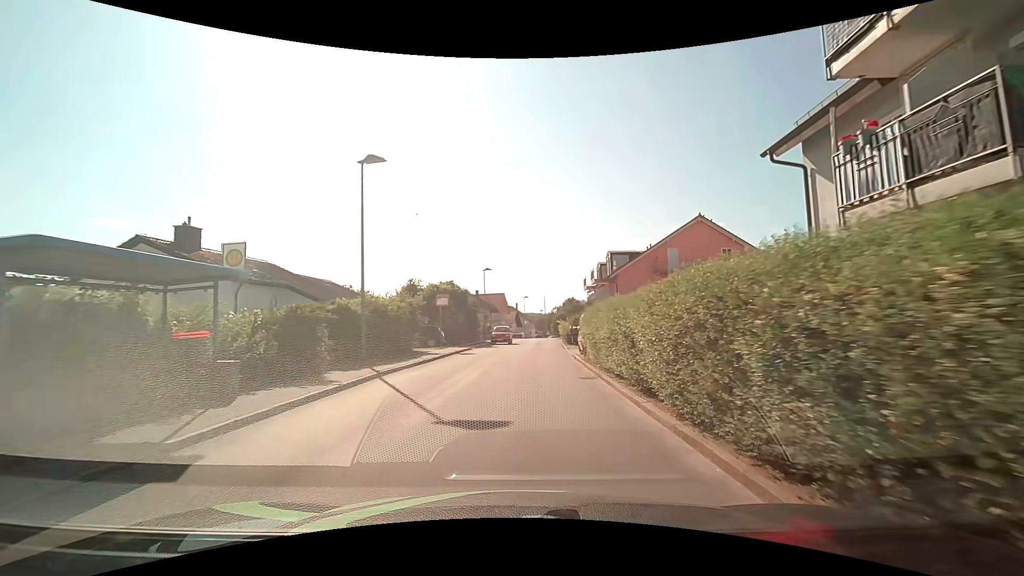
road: unclassified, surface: asphalt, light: Day
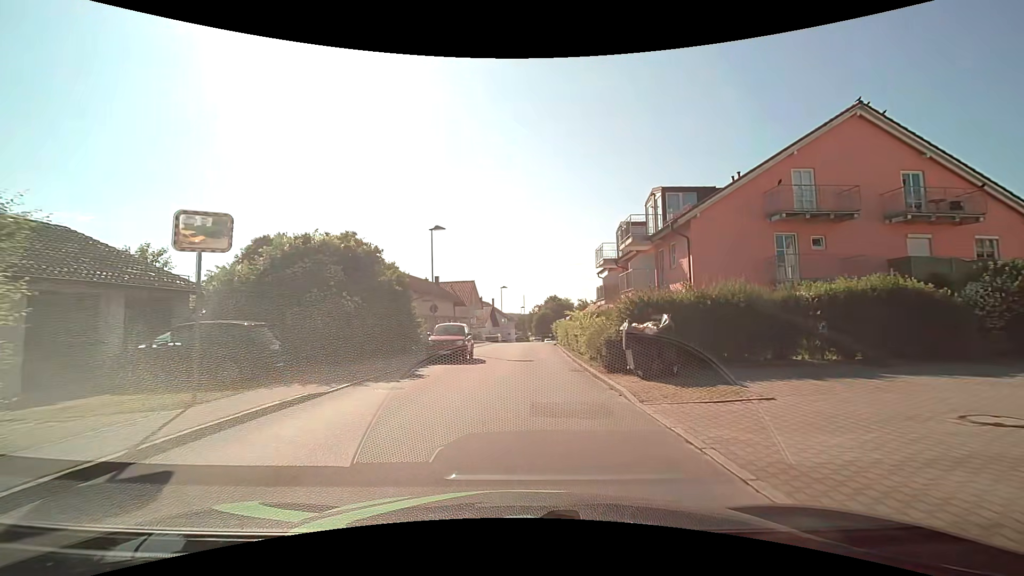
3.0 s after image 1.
(+0.4, +22.6) m; +2°
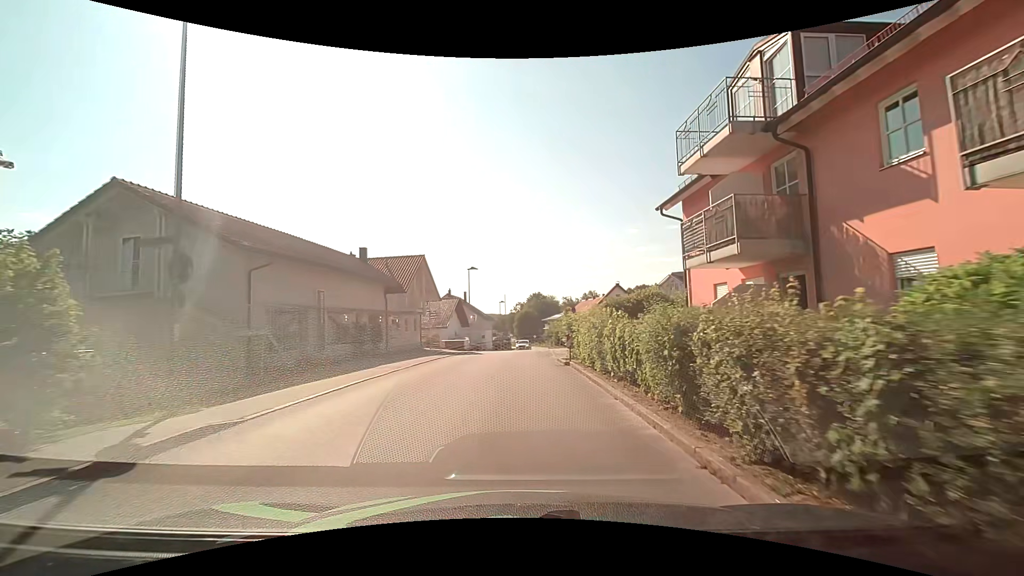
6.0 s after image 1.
(+0.5, +22.7) m; +2°
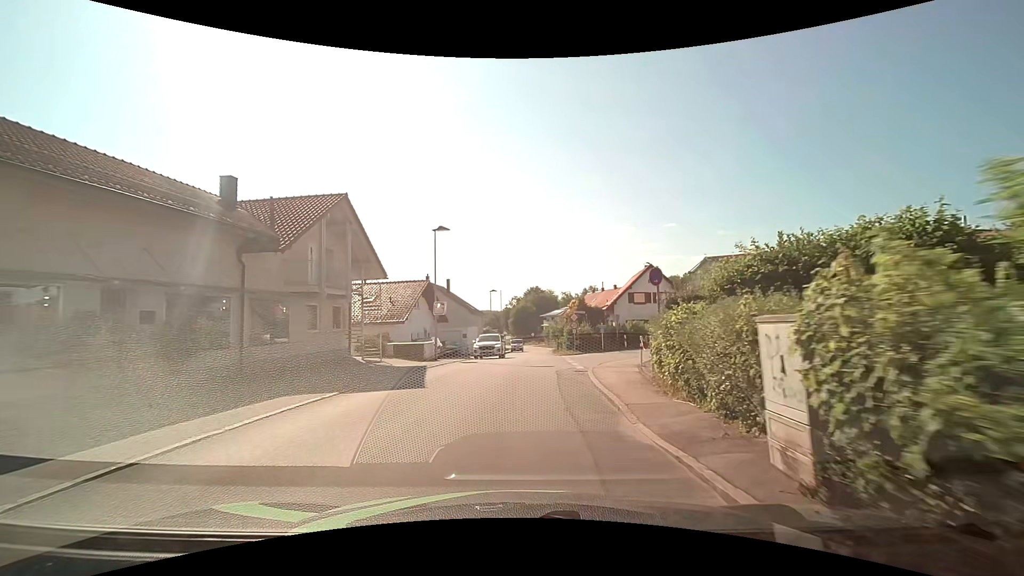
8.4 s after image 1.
(0.0, +17.8) m; +1°
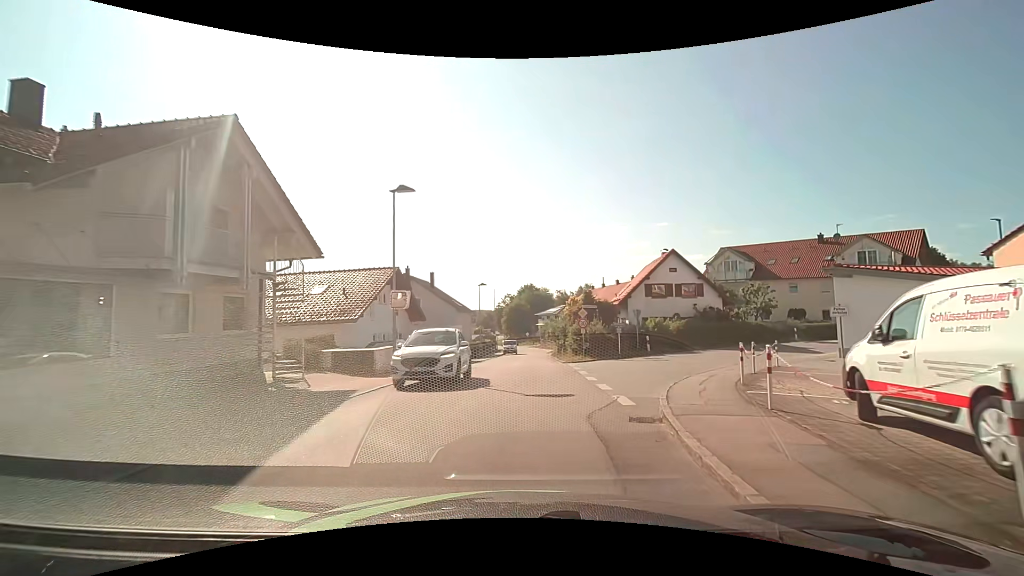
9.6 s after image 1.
(-0.1, +8.5) m; -1°
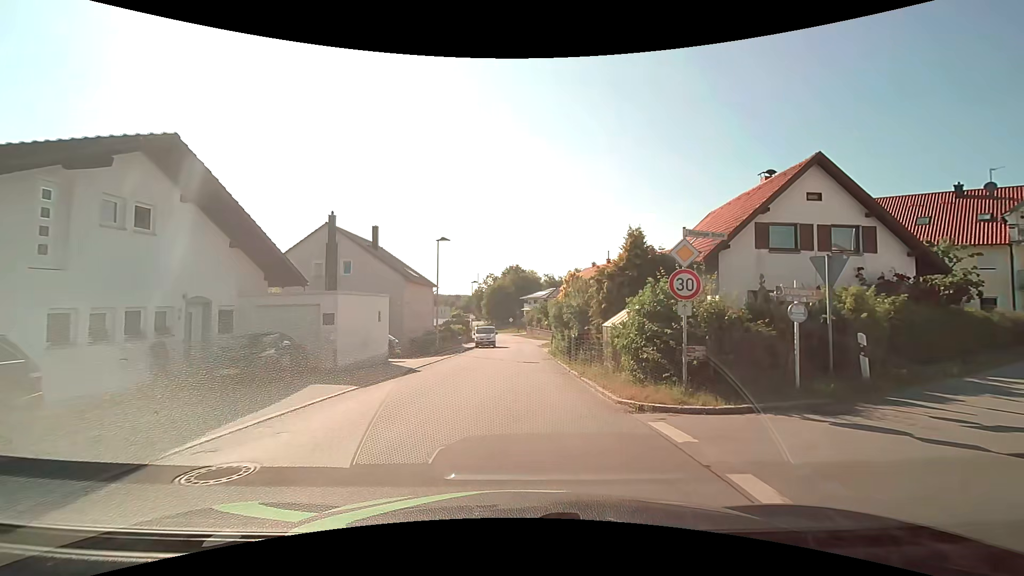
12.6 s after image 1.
(+0.6, +20.1) m; +1°
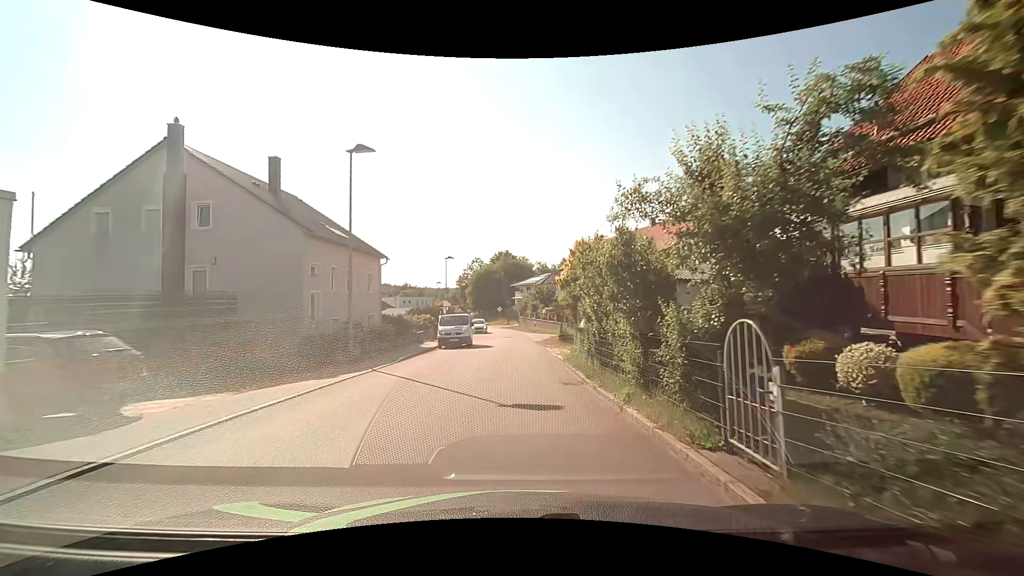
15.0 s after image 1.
(+0.5, +17.0) m; +2°
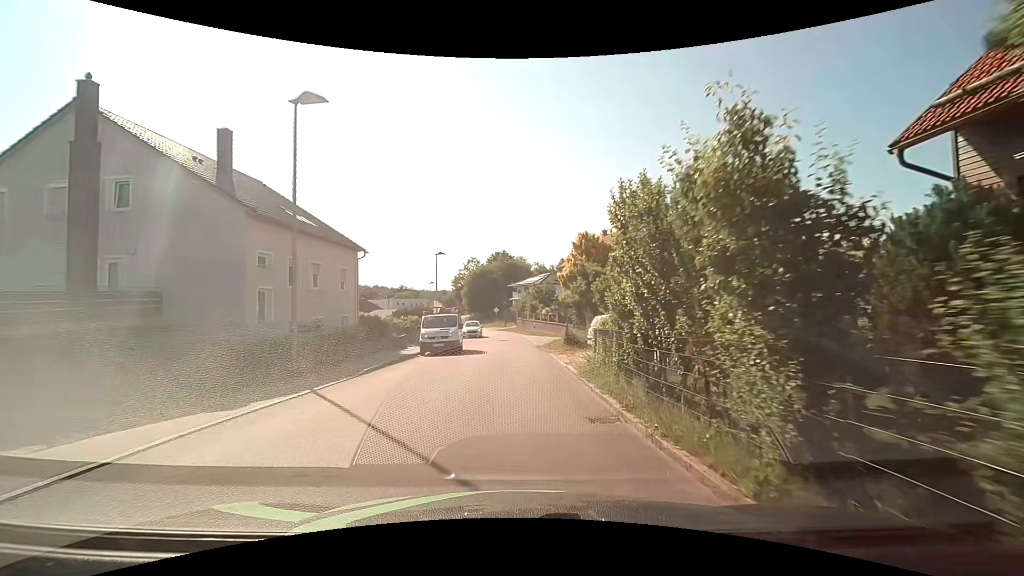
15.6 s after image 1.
(0.0, +4.5) m; +1°
(0, +10) (0, +20) (0, +30) (-1, +40) (-2, +50) (-4, +60) (-6, +70) (-8, +79) (-11, +89) (-14, +98) m
